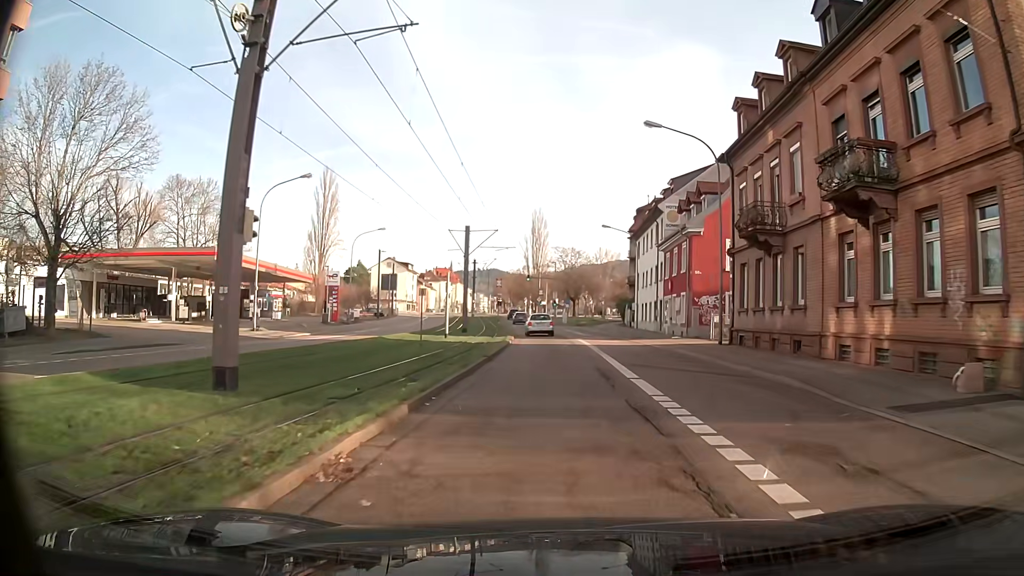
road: secondary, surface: asphalt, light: Day
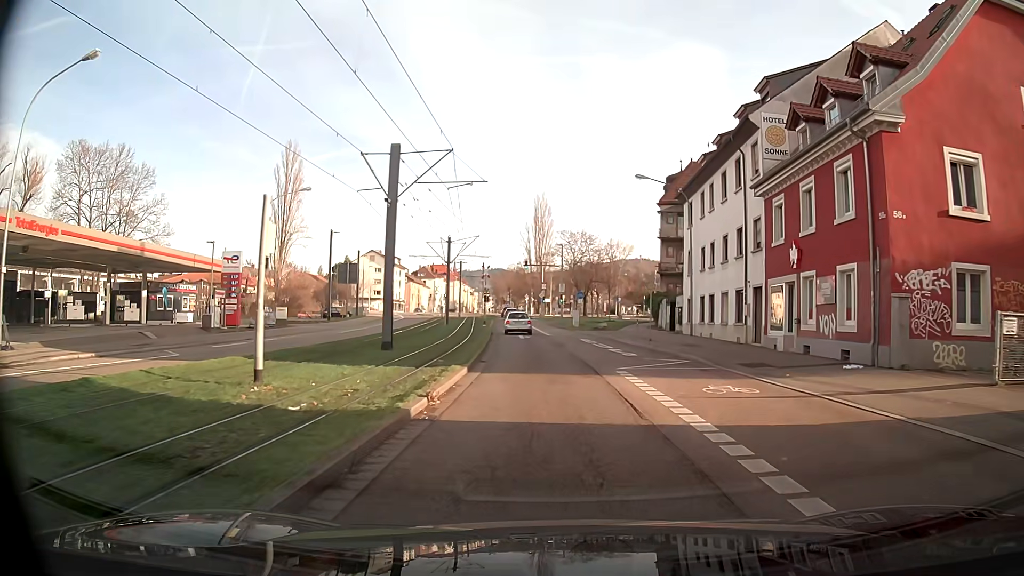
(-0.1, +23.0) m; -1°
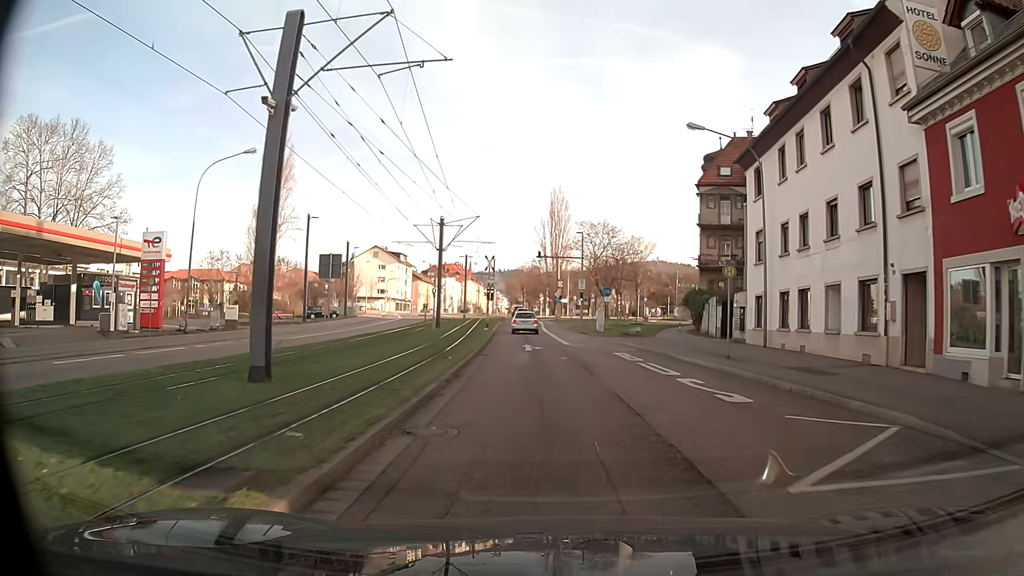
(-0.1, +11.7) m; -1°
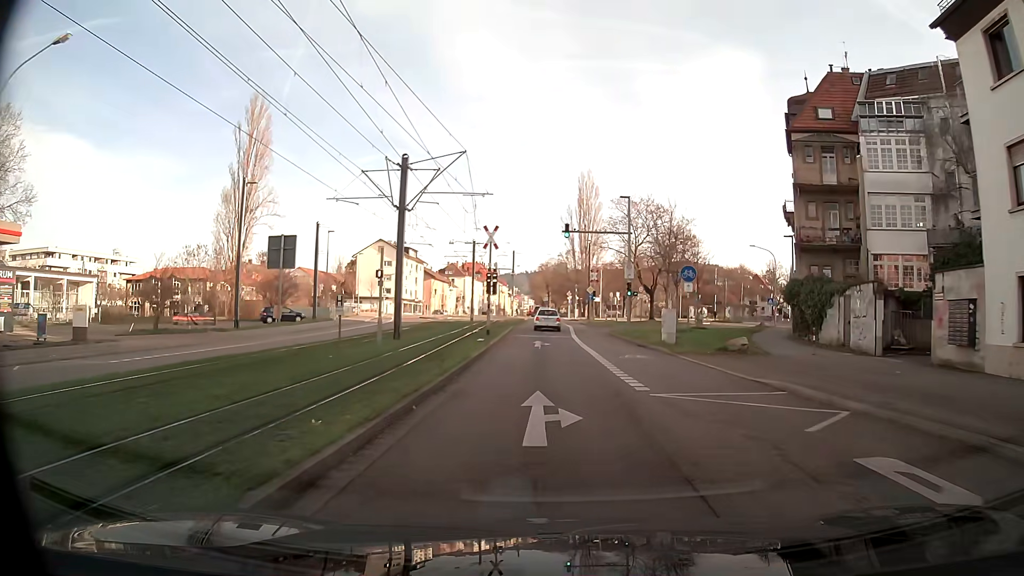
(-0.4, +18.5) m; -2°
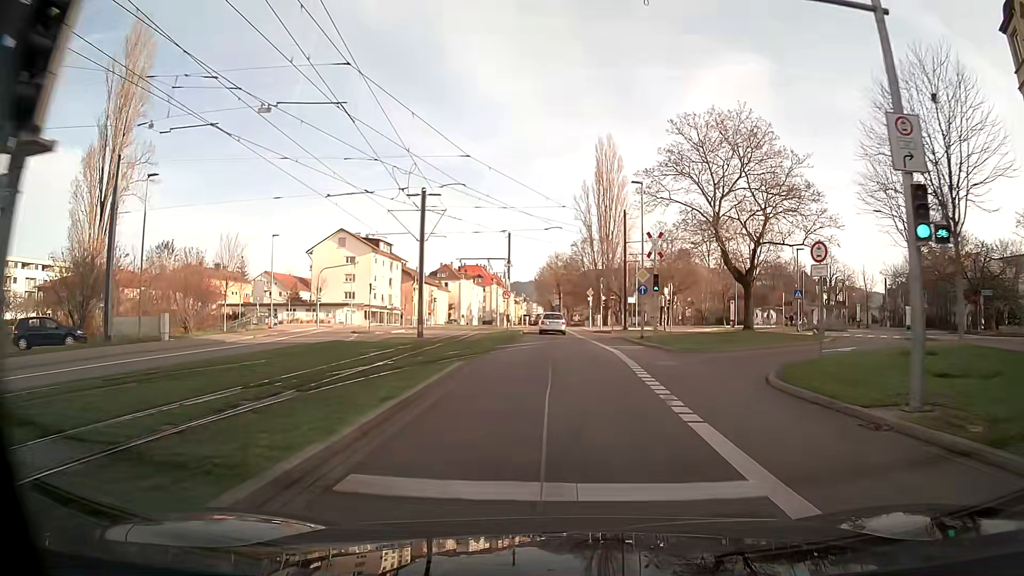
(-0.3, +31.8) m; 0°
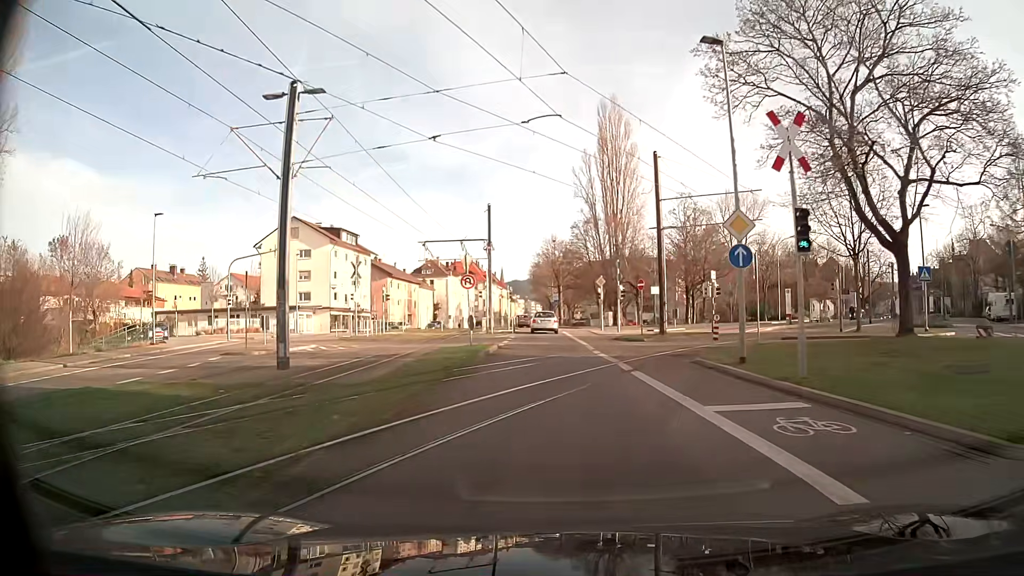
(0.0, +18.9) m; 0°
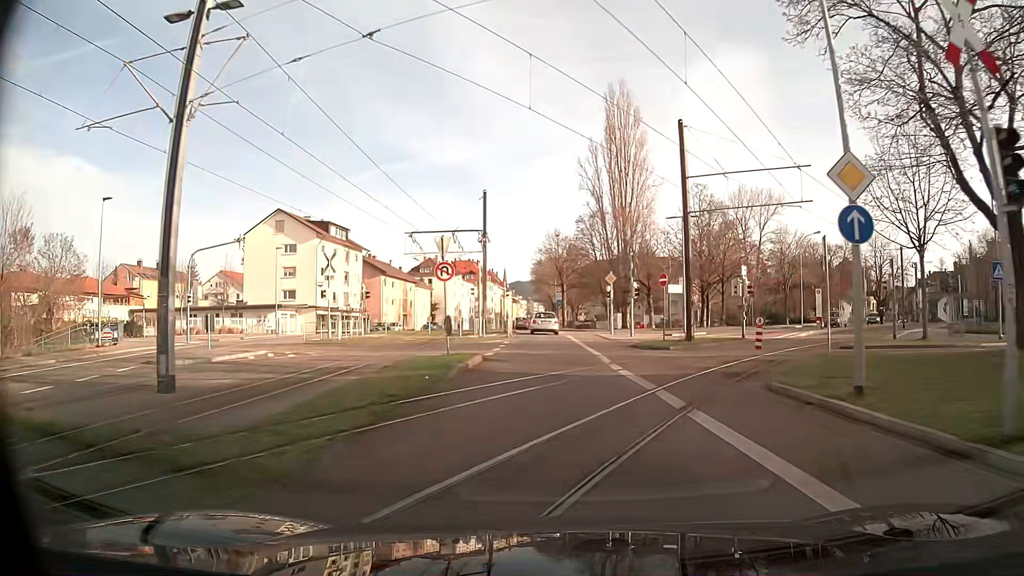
(0.0, +6.2) m; 0°
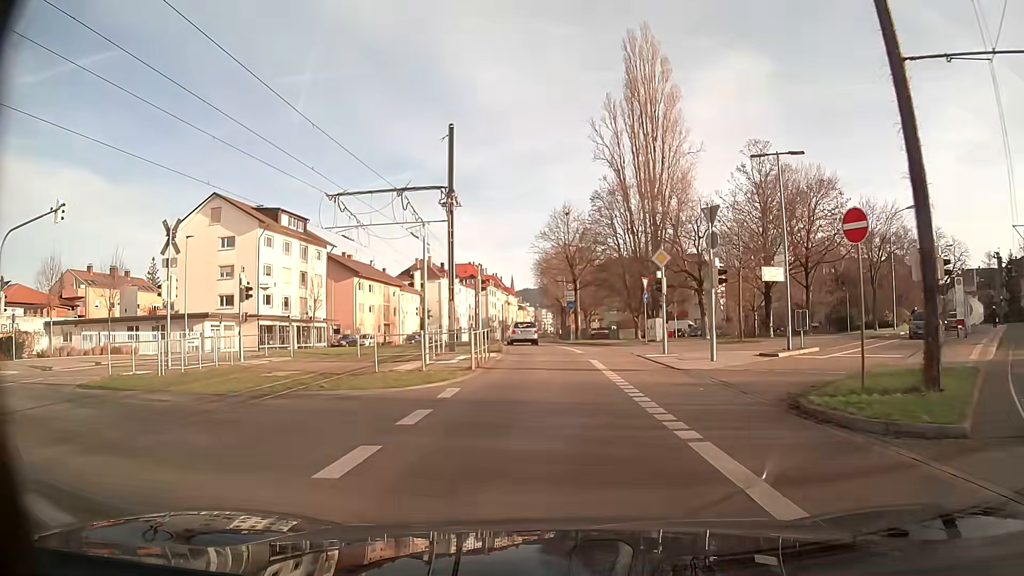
(0.0, +18.5) m; -1°
